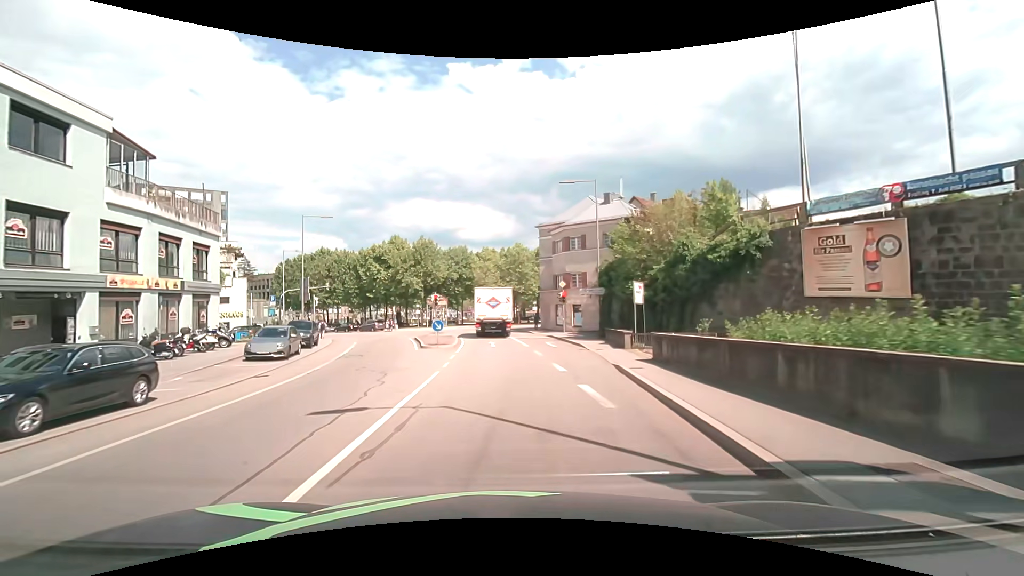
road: tertiary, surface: asphalt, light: Day
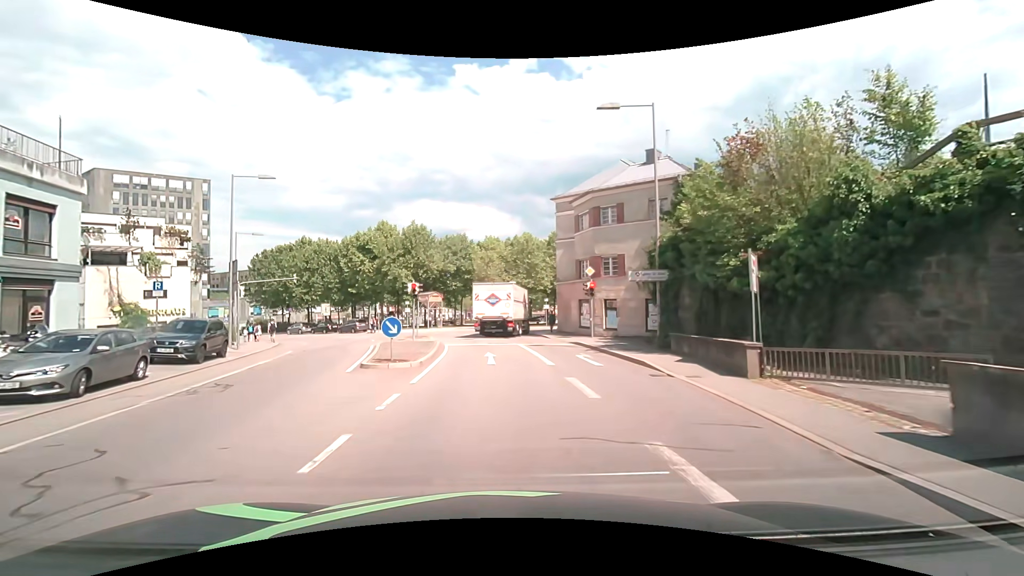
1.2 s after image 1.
(+0.1, +11.1) m; +1°
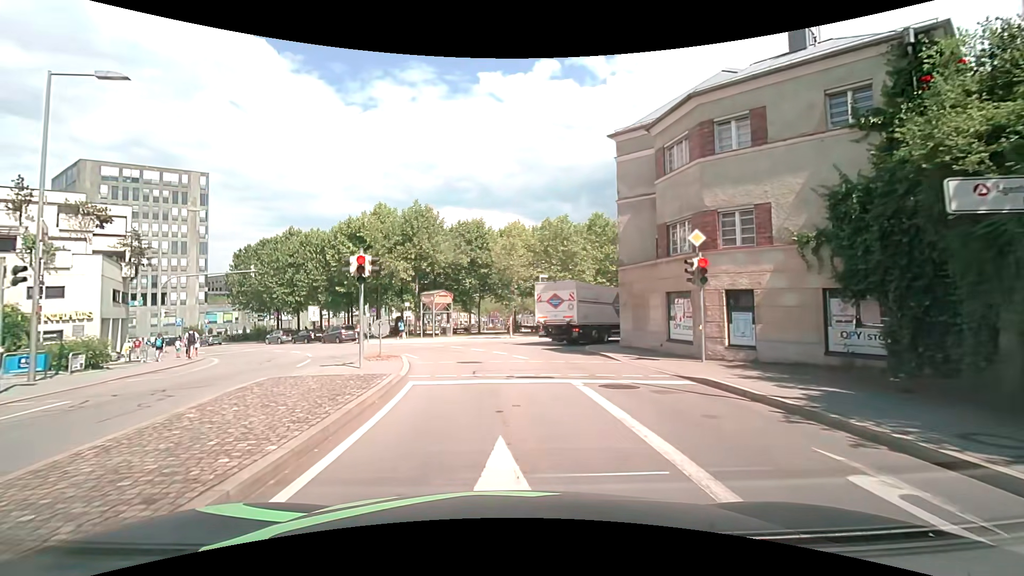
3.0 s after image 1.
(-0.4, +13.4) m; -4°
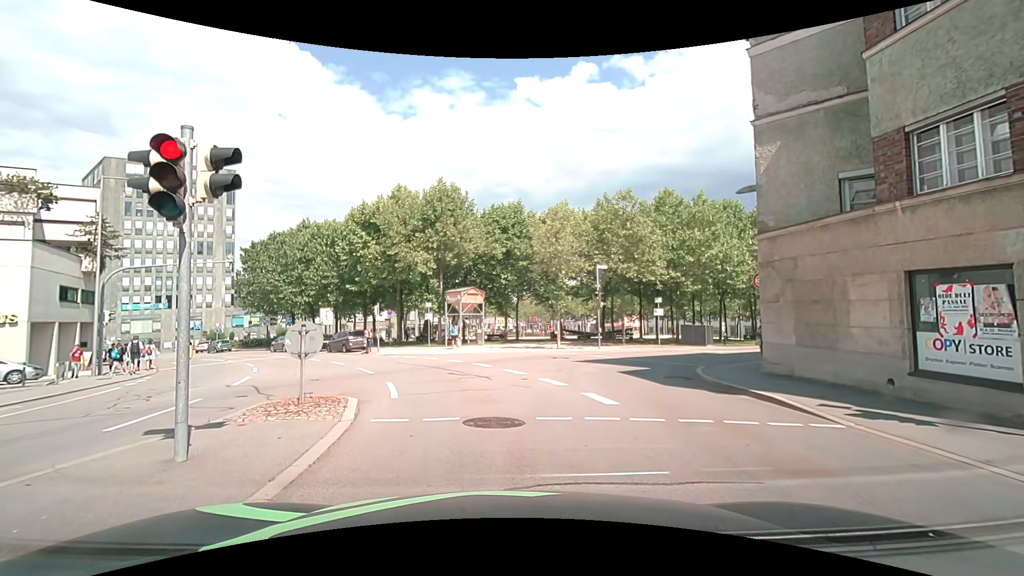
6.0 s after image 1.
(-0.3, +8.7) m; -4°
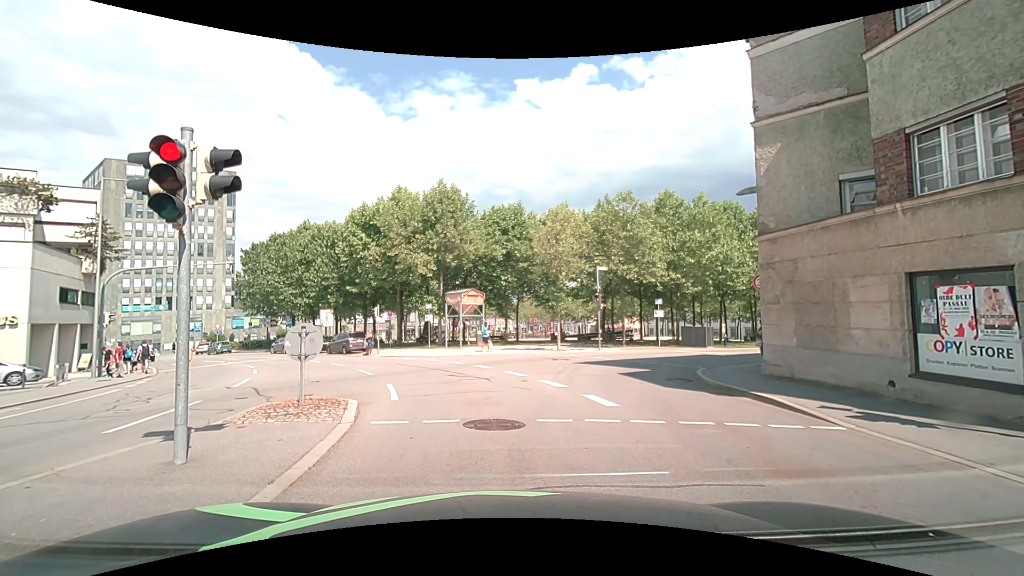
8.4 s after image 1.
(0.0, +0.1) m; 0°
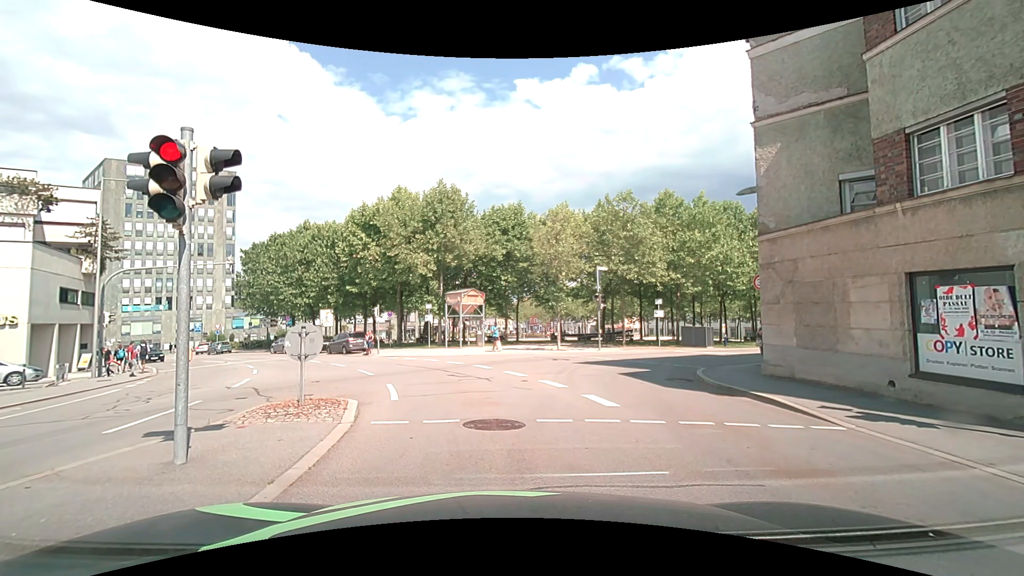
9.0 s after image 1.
(0.0, 0.0) m; 0°
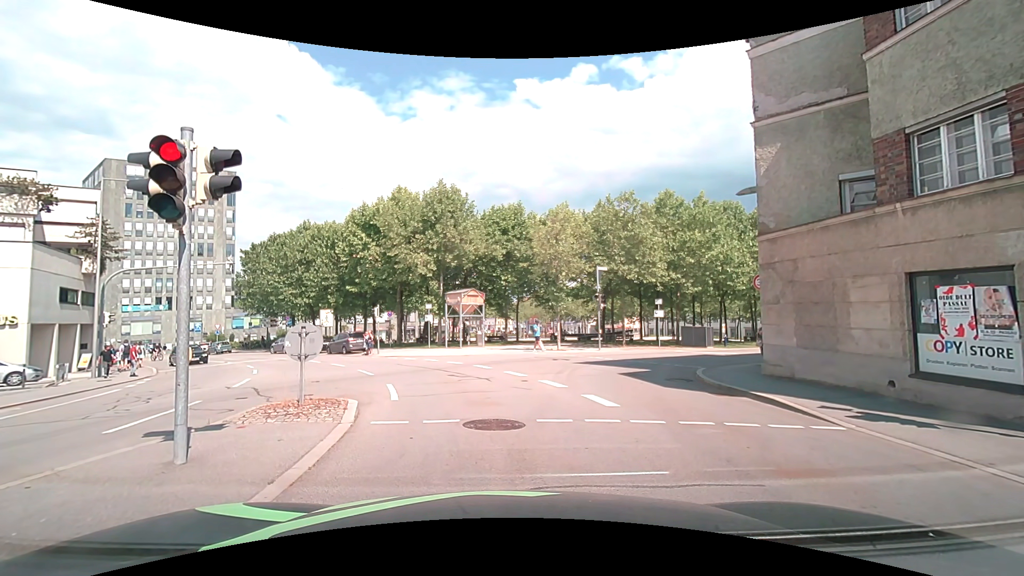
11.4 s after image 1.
(0.0, 0.0) m; 0°
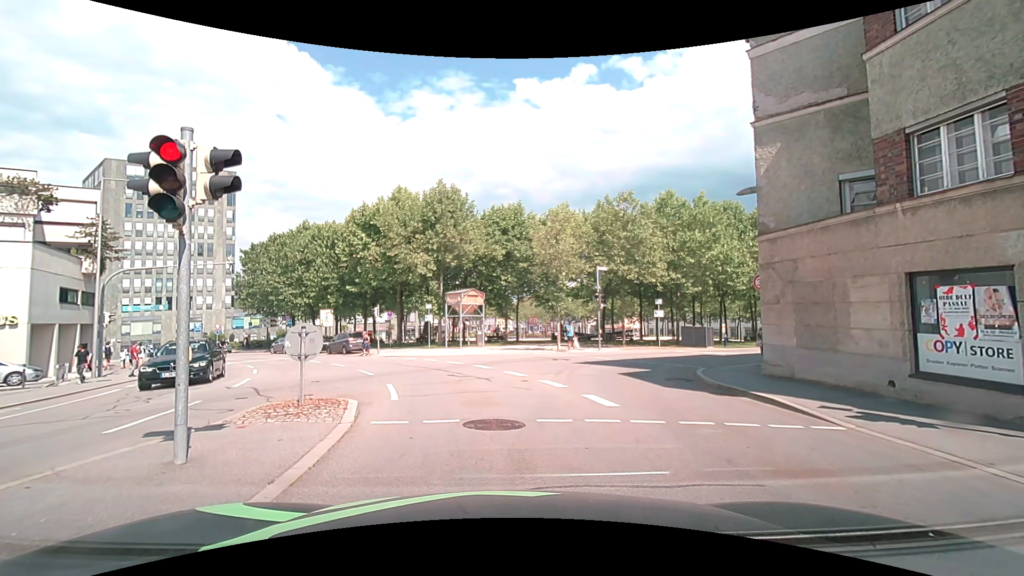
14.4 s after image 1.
(0.0, 0.0) m; 0°
